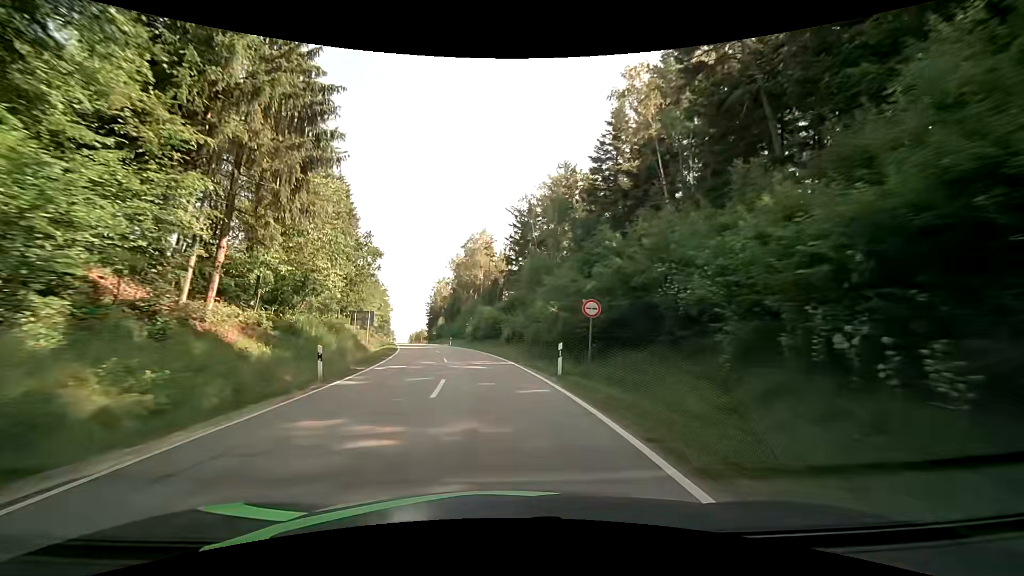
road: tertiary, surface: asphalt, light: Day
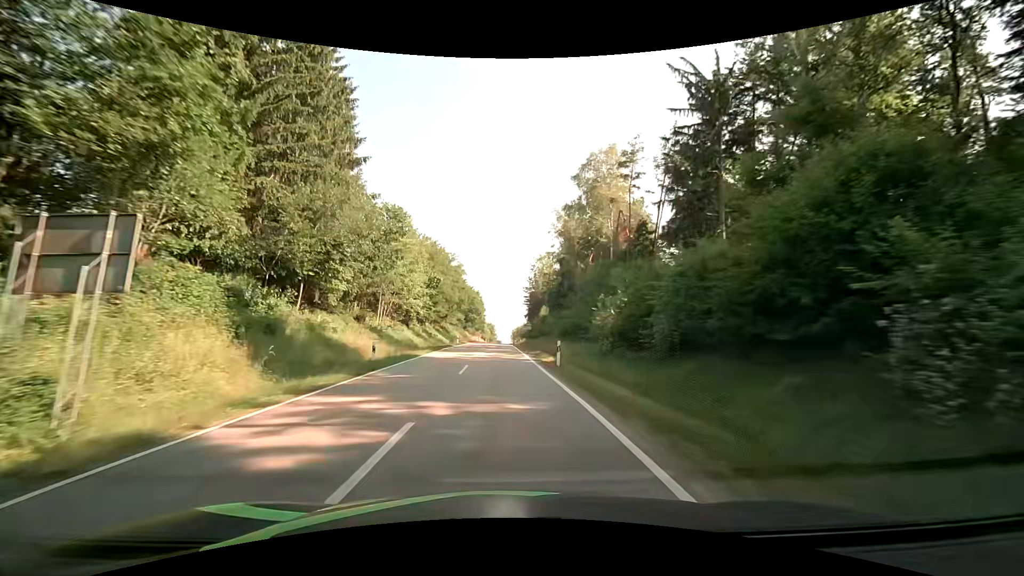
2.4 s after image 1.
(-4.9, +43.7) m; -13°
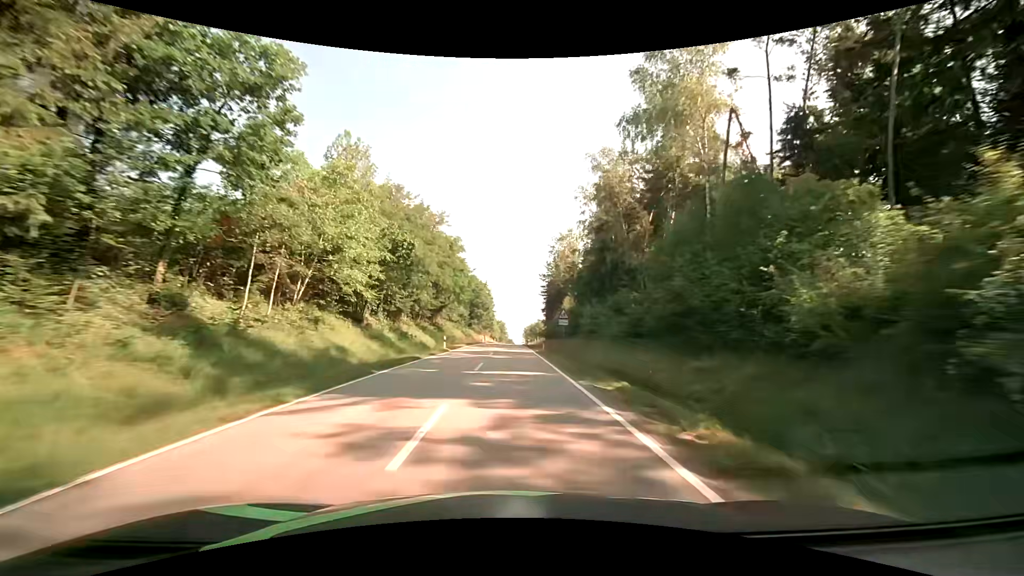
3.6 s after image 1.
(-0.5, +23.3) m; -2°
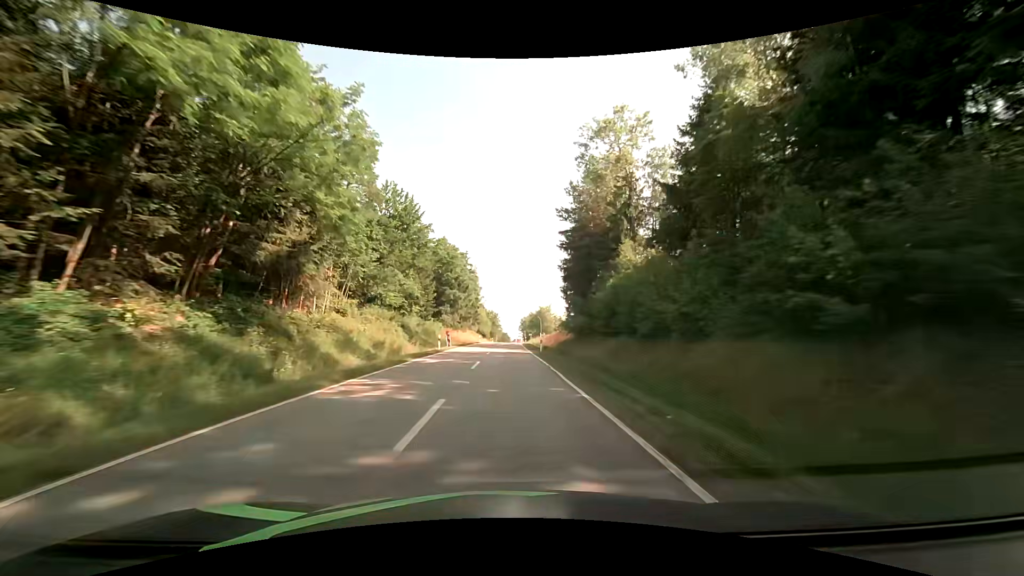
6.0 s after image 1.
(+0.8, +48.2) m; +1°
(0, +10) (0, +20) (0, +30) (0, +40) (0, +50) (0, +60) (0, +70) (0, +80) (+1, +90) (+1, +100) m
